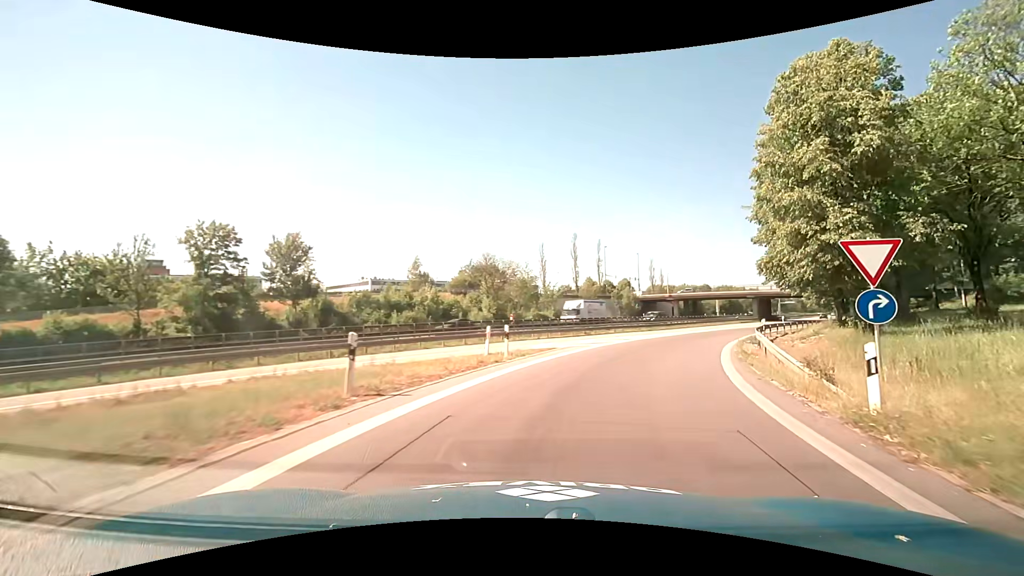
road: motorway_link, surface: asphalt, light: Day
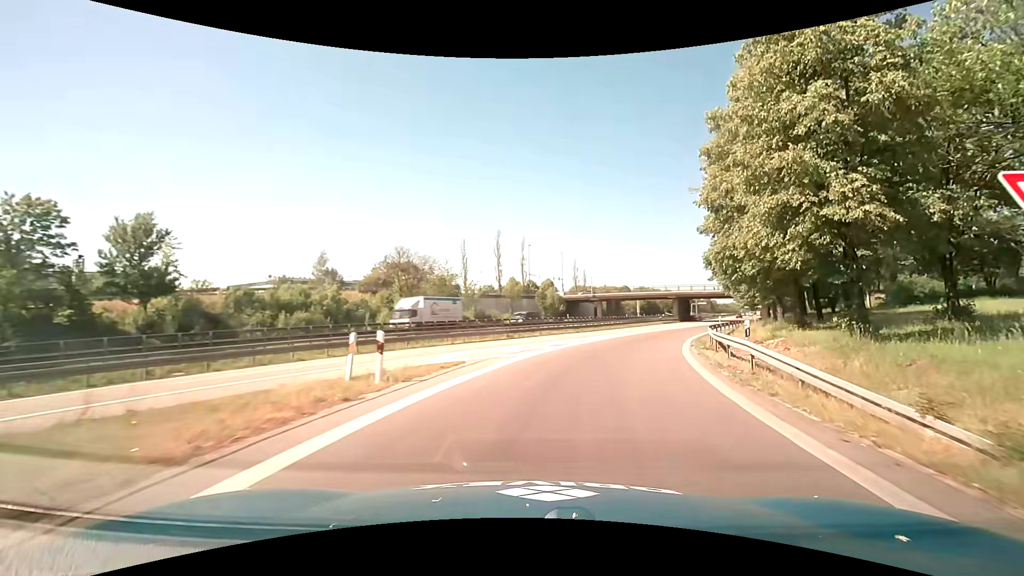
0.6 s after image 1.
(+0.5, +6.4) m; +9°
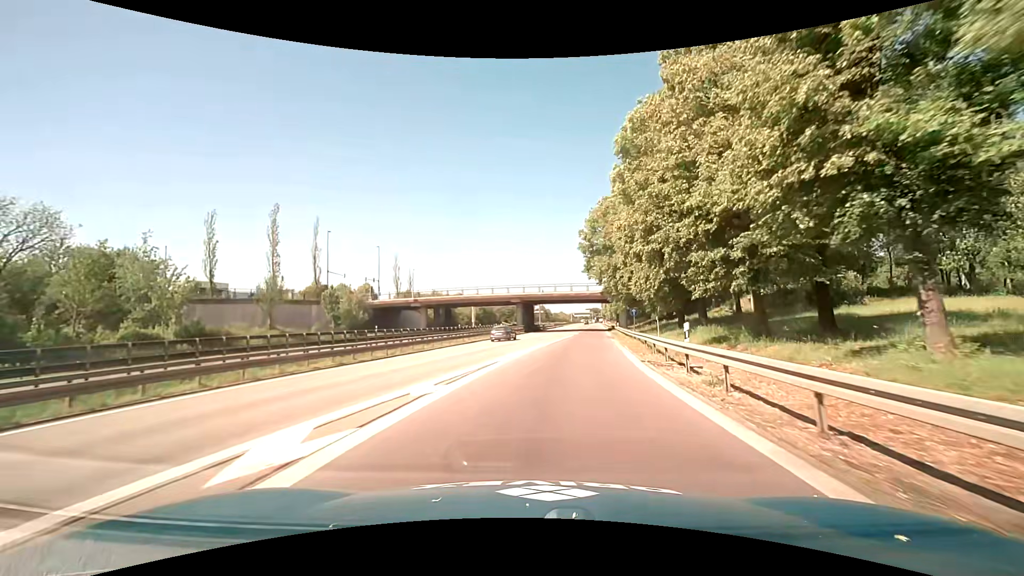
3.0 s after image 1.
(+5.8, +28.6) m; +18°
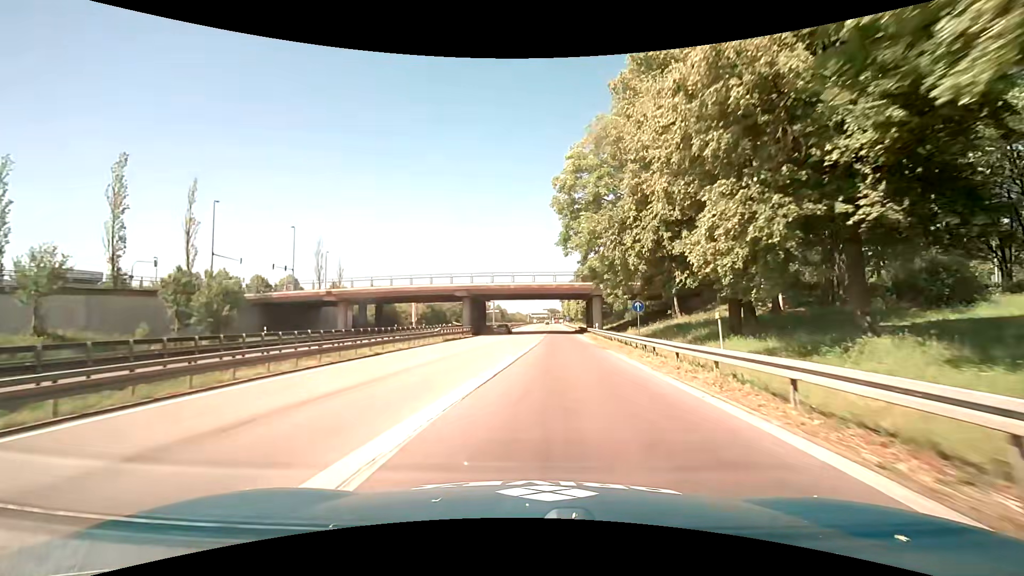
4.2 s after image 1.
(+0.8, +18.7) m; +5°
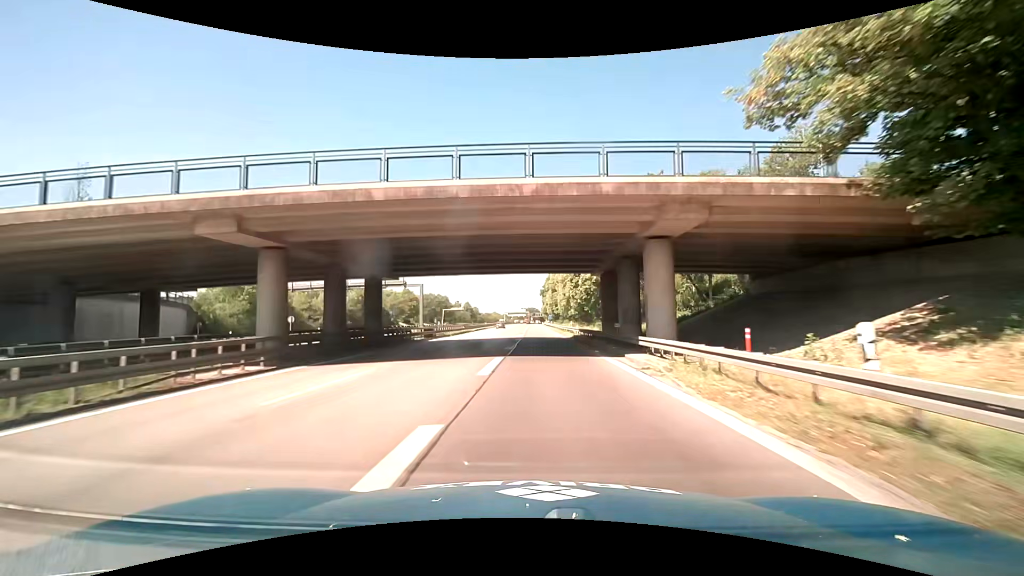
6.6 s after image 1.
(+2.4, +43.7) m; +2°
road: motorway
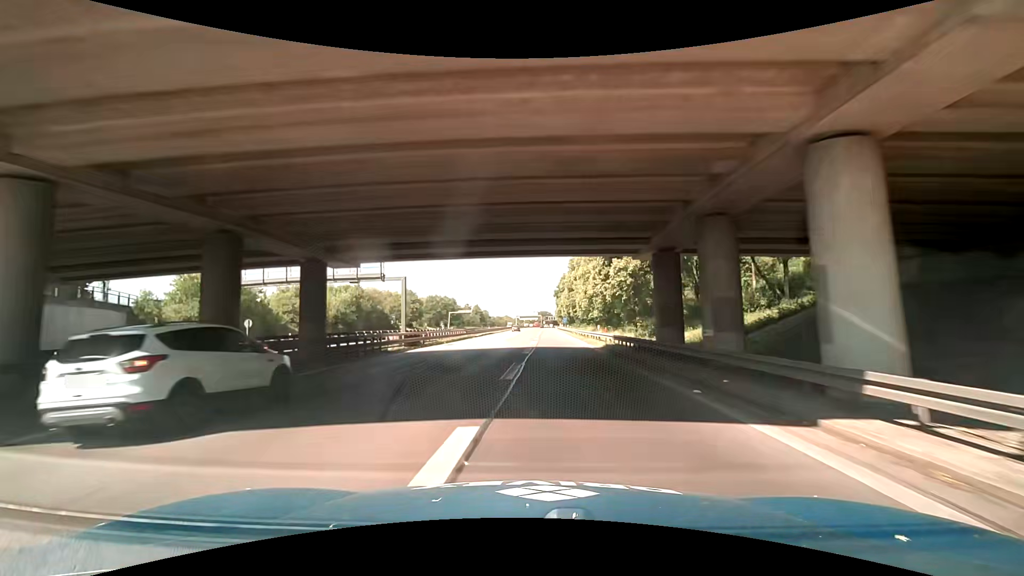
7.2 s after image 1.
(0.0, +12.1) m; -1°
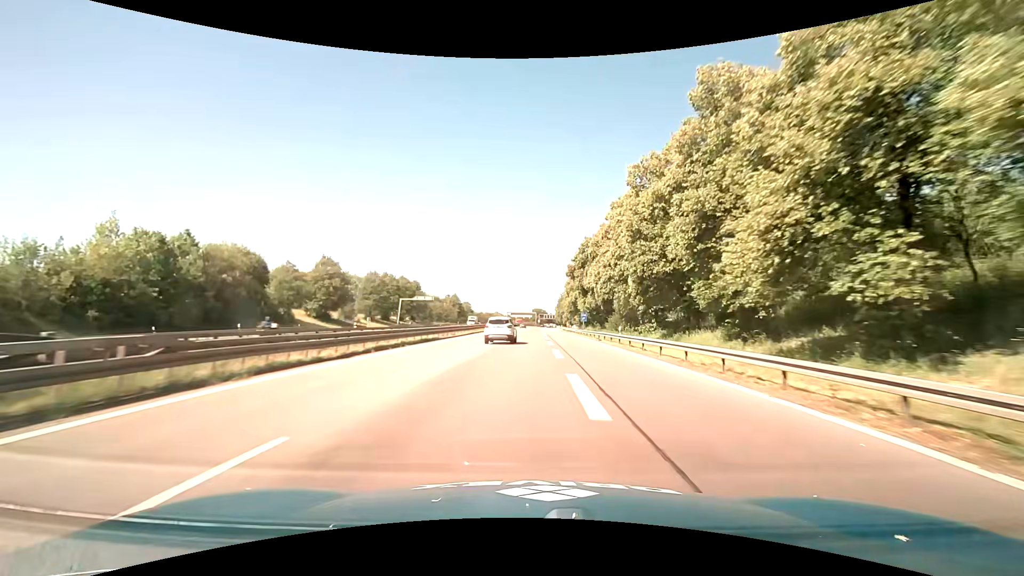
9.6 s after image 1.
(-0.5, +54.1) m; +1°
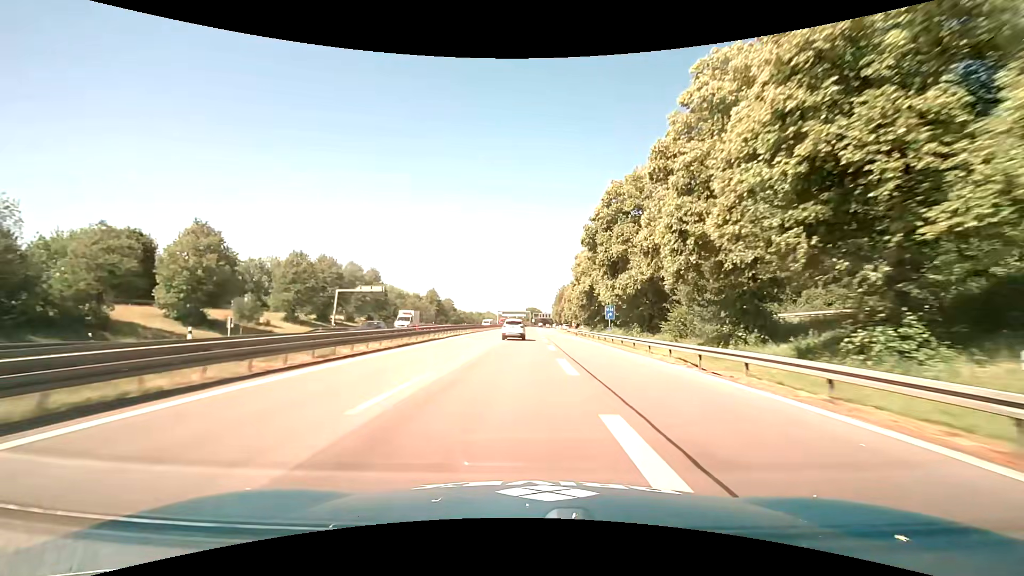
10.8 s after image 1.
(+0.1, +30.2) m; 0°
(0, +10) (0, +20) (0, +30) (0, +40) (0, +50) (0, +60) (0, +70) (0, +80) (0, +90) (0, +100) m
